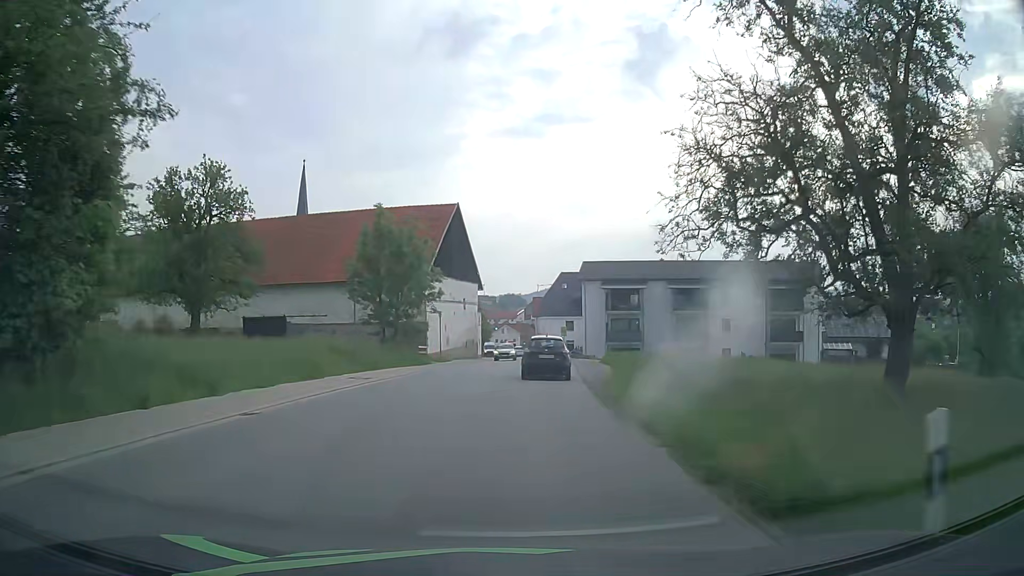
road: tertiary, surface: asphalt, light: Day
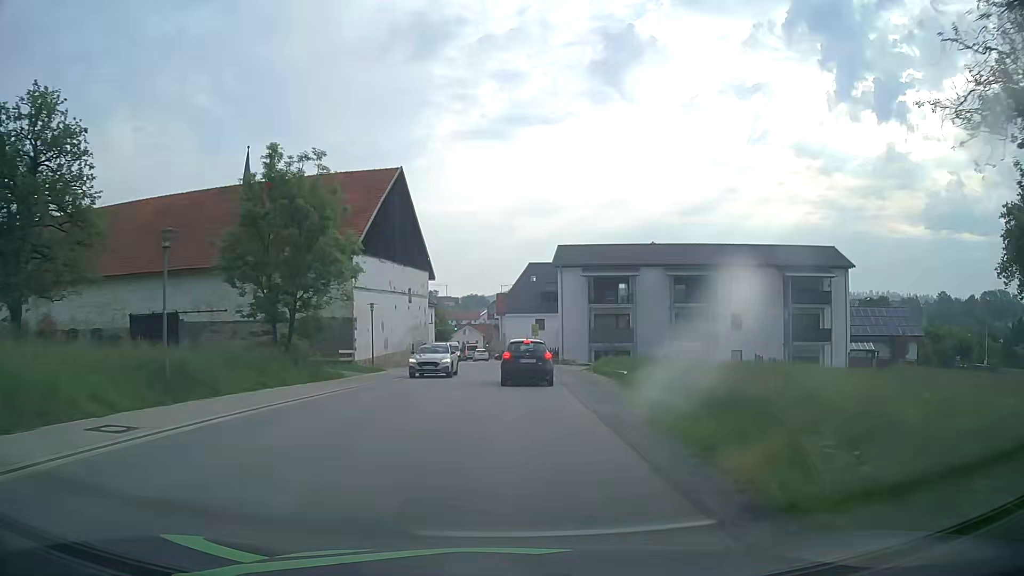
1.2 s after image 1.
(+0.4, +13.5) m; +3°
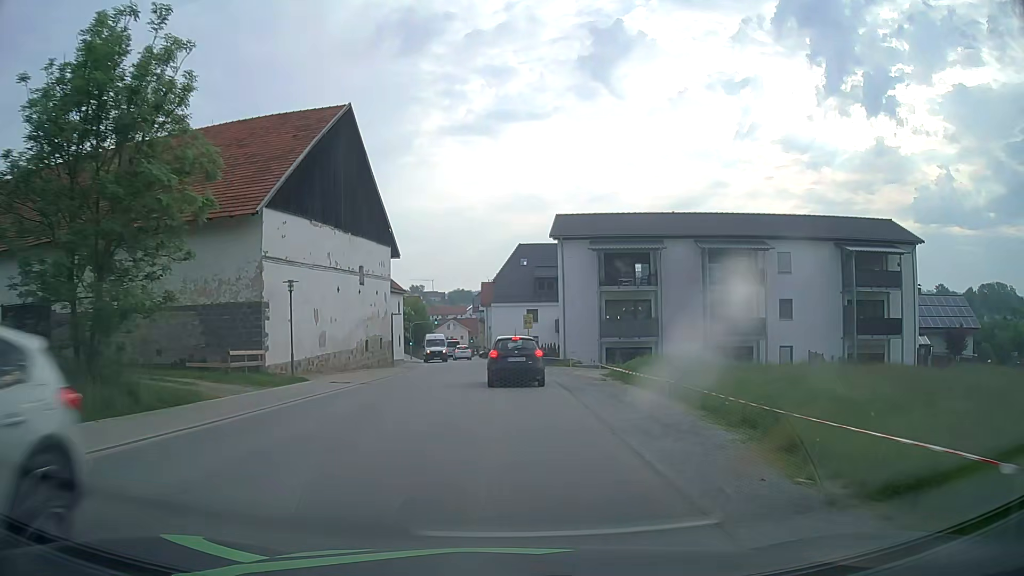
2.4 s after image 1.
(+0.2, +12.7) m; +1°
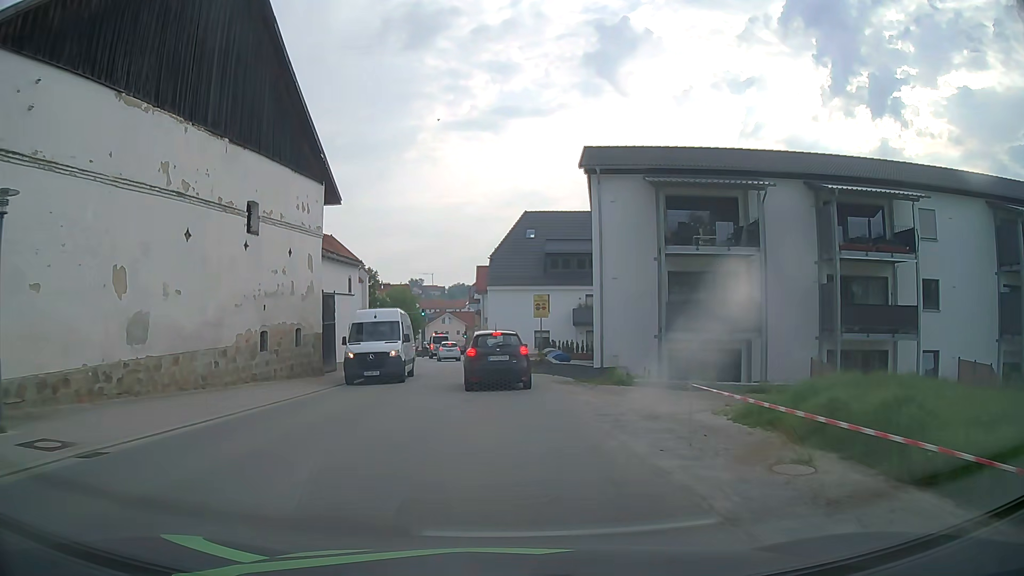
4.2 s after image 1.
(0.0, +16.6) m; 0°
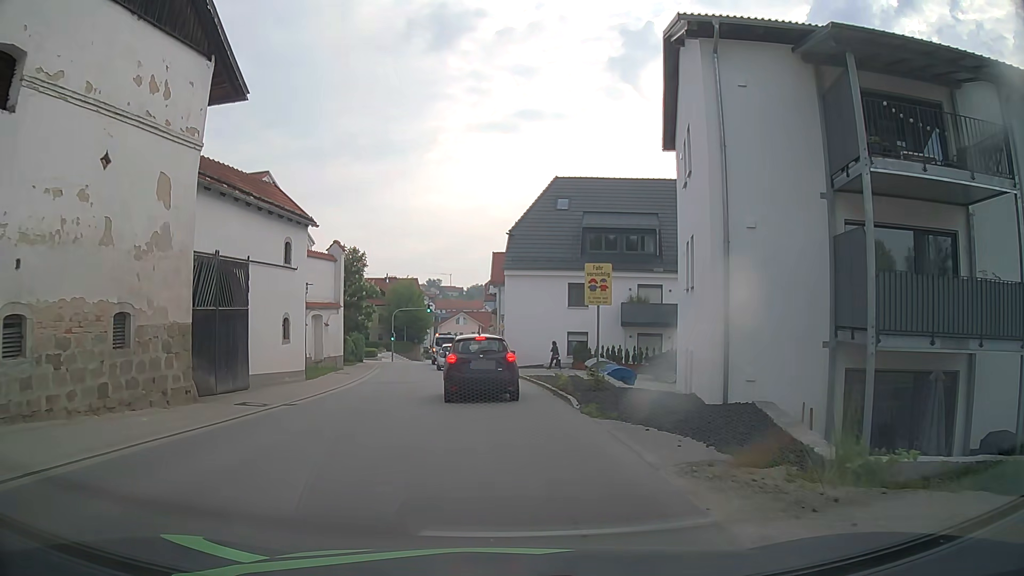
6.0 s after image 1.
(-0.2, +13.1) m; -2°
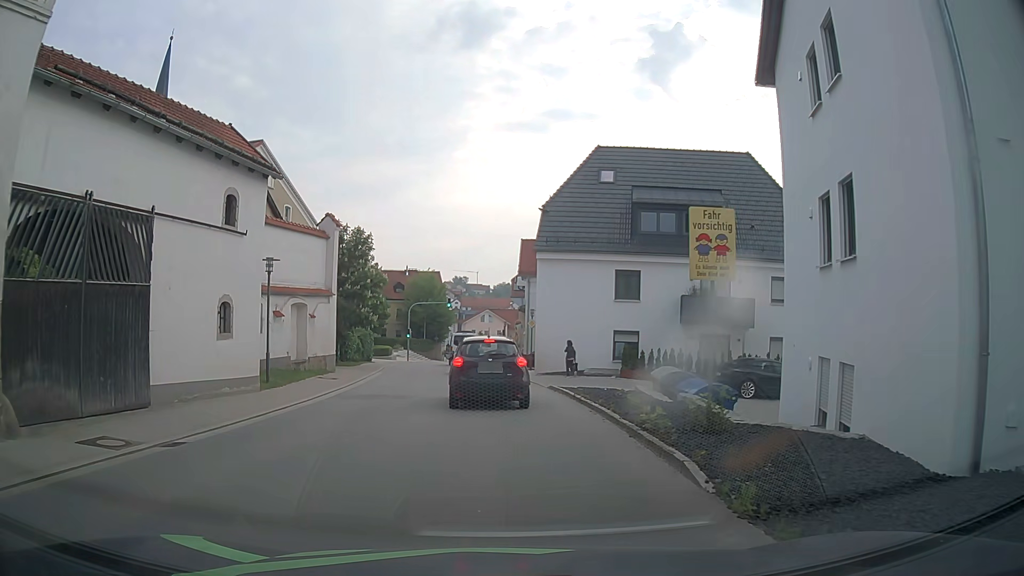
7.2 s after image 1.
(-0.1, +7.2) m; -2°
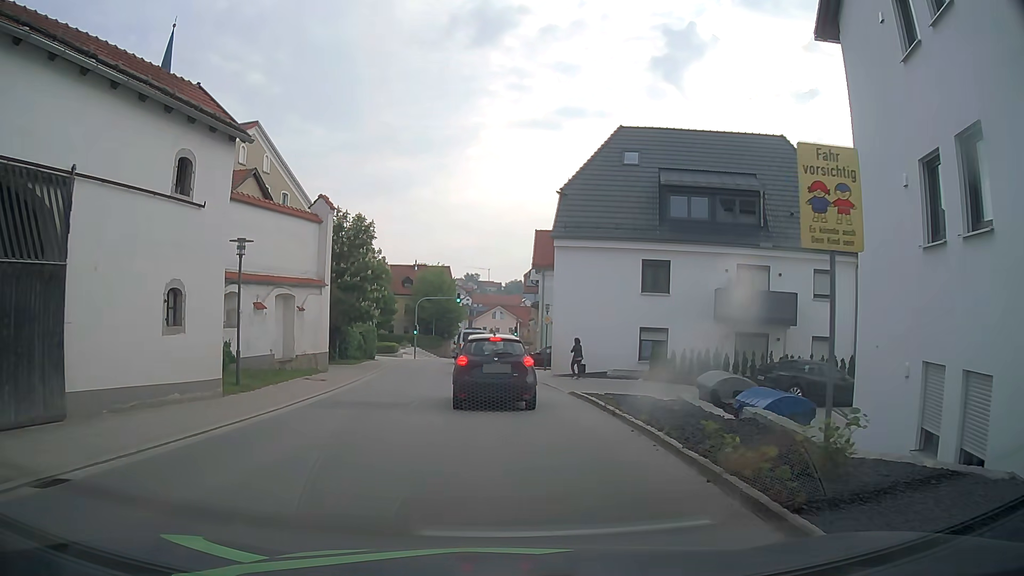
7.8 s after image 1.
(0.0, +3.2) m; -1°
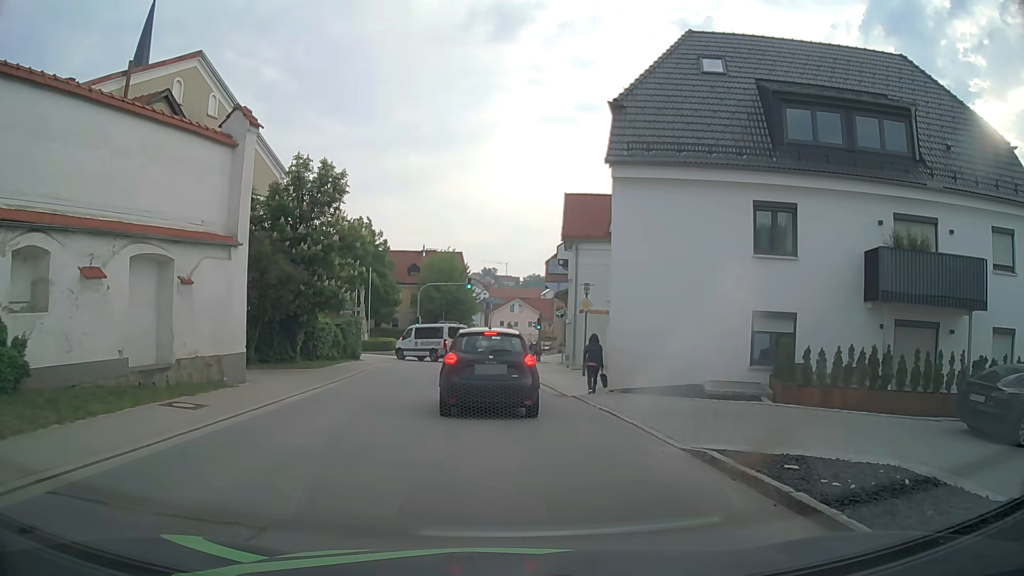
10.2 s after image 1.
(-0.3, +10.5) m; -1°
(0, +10) (-1, +20) (-1, +30) (-2, +40) (-2, +50) (-2, +60) (-1, +70) (-1, +80) (-1, +90) (-2, +100) m
